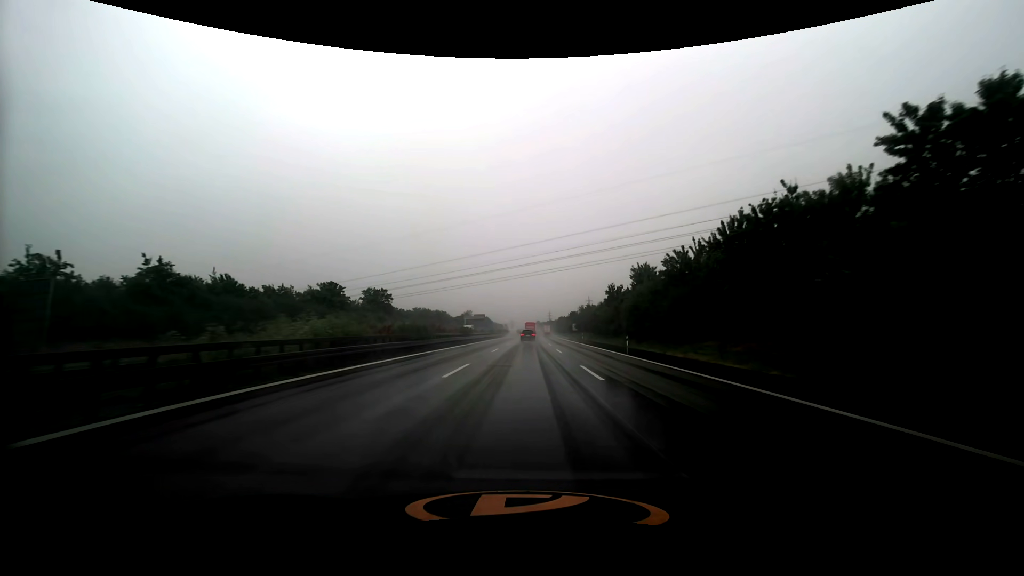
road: motorway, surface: asphalt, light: Day
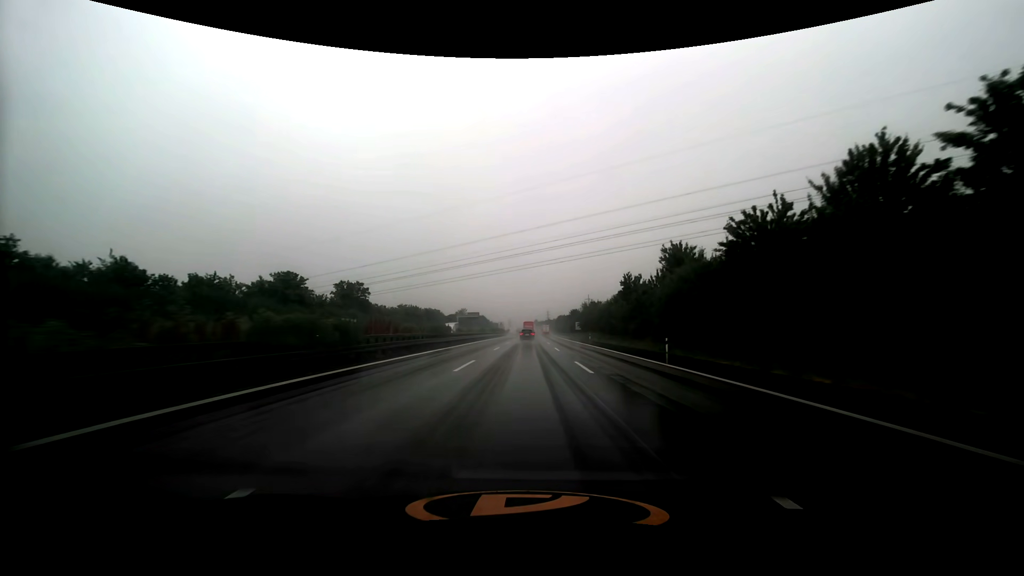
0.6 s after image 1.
(+0.1, +15.9) m; 0°
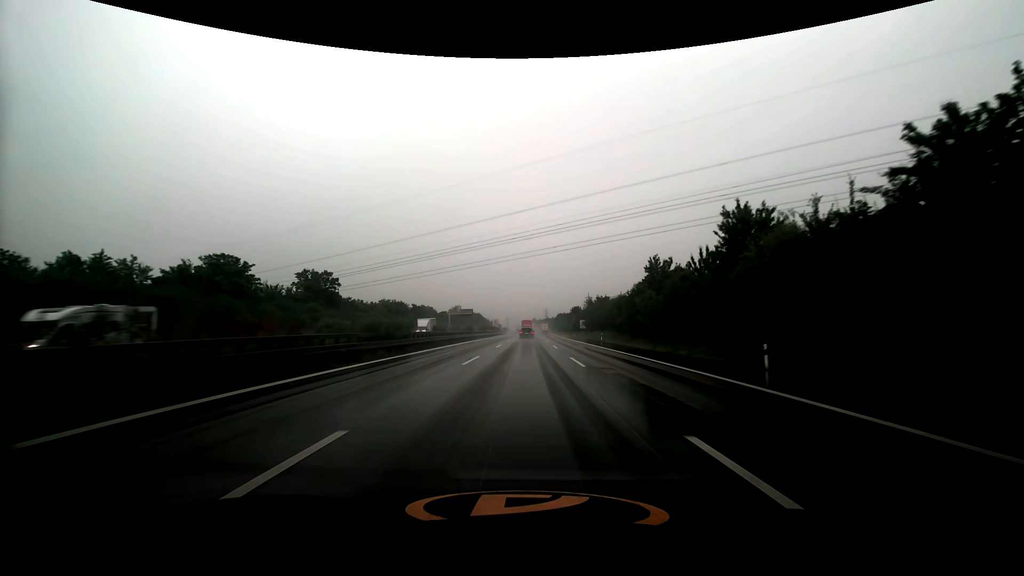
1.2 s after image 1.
(0.0, +15.9) m; 0°
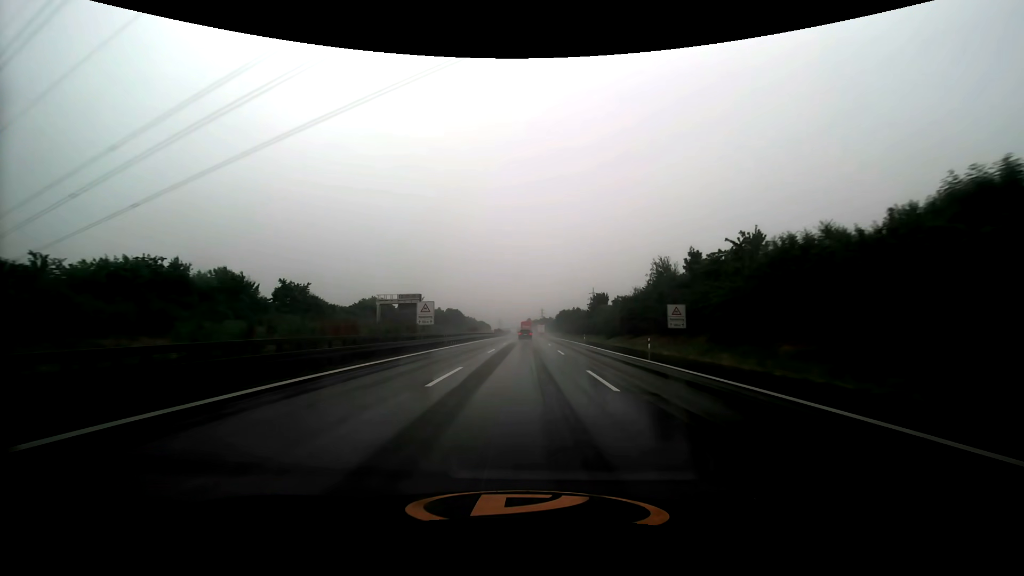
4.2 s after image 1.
(+0.8, +79.6) m; +1°
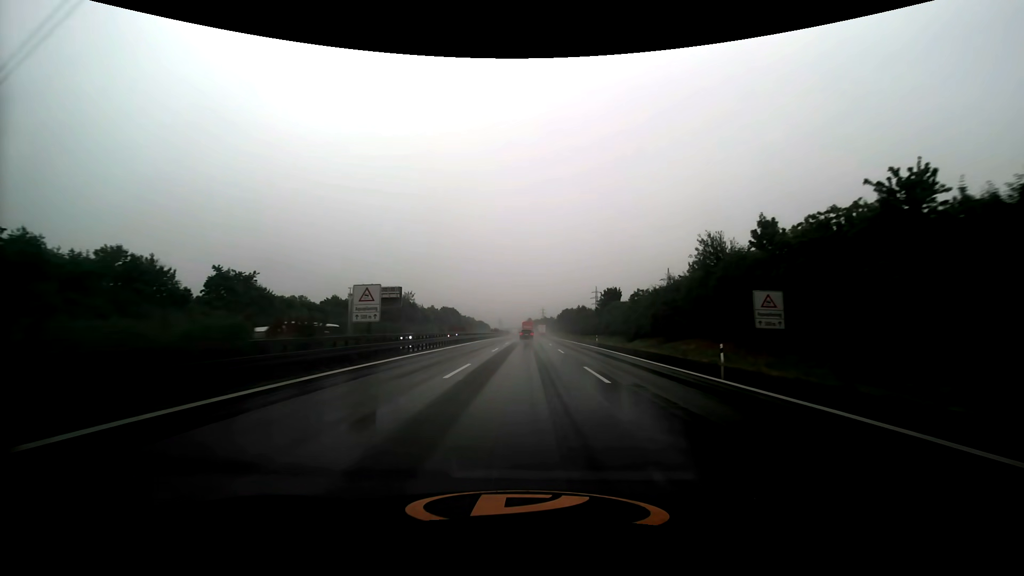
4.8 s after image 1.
(0.0, +15.9) m; 0°
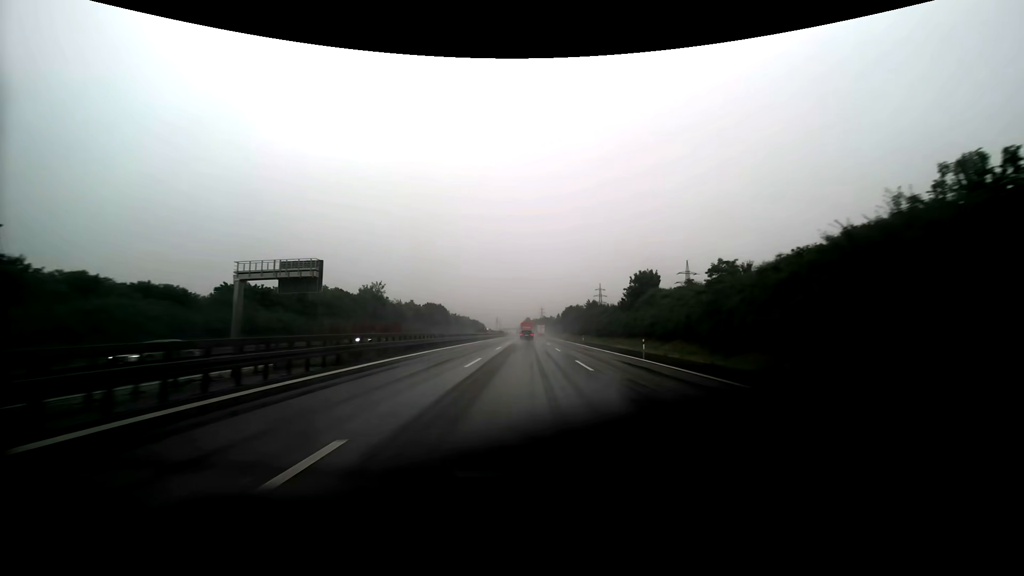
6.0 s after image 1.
(0.0, +31.9) m; 0°
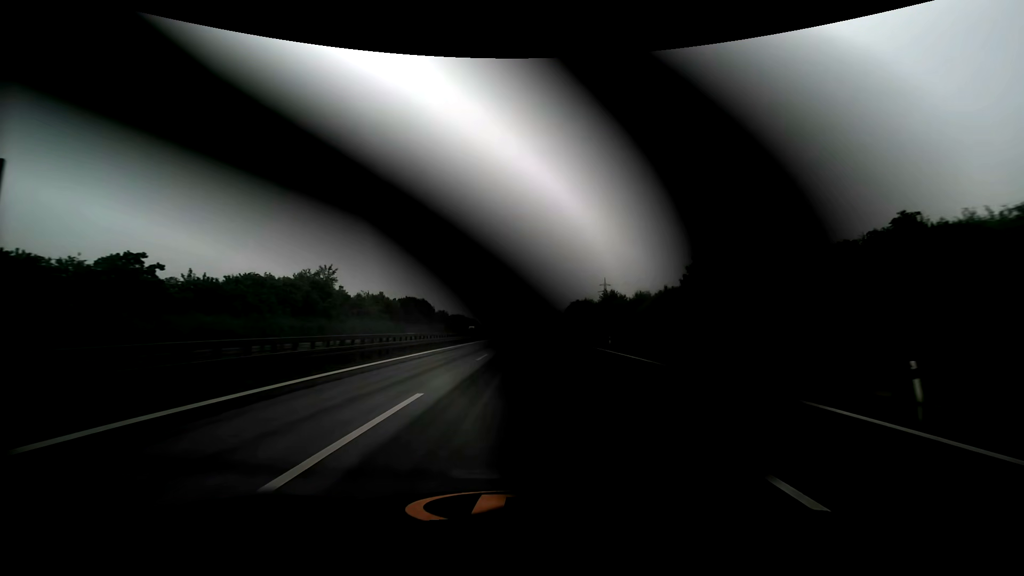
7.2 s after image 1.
(0.0, +31.9) m; 0°
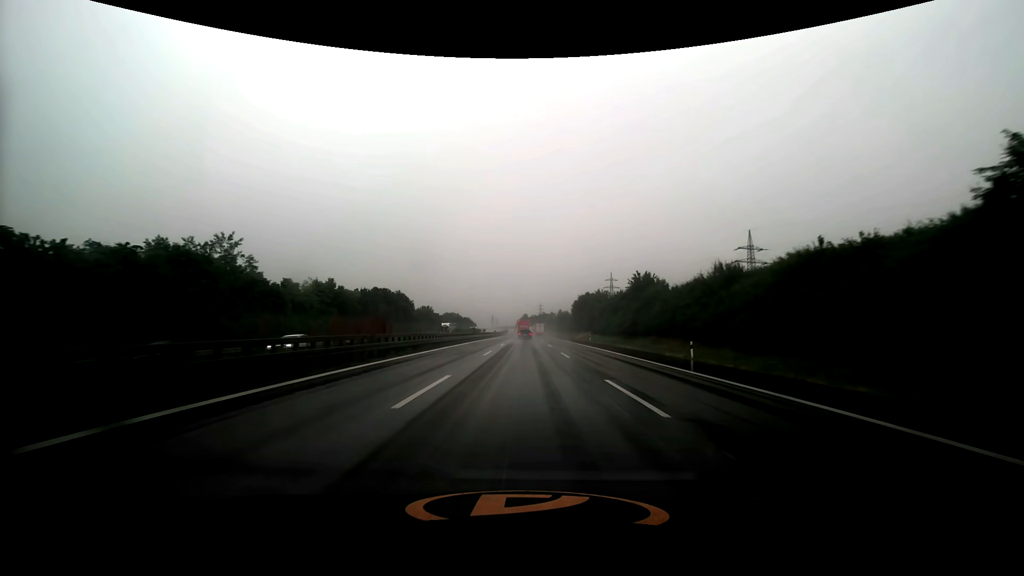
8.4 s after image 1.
(+0.1, +32.0) m; 0°
(0, +10) (0, +20) (0, +30) (0, +40) (0, +50) (0, +60) (0, +70) (0, +80) (0, +90) (0, +100) m
